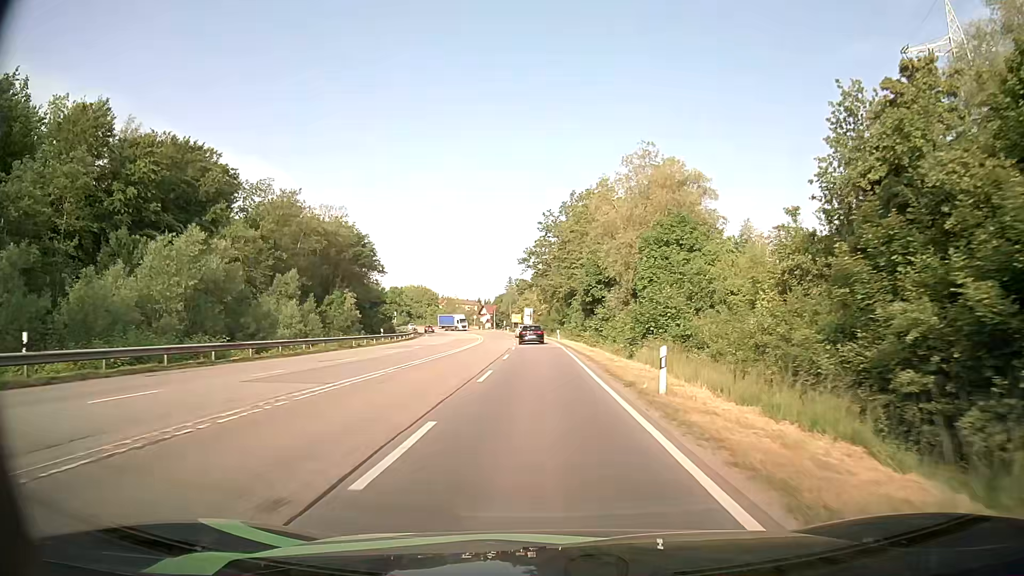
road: secondary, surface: asphalt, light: Day
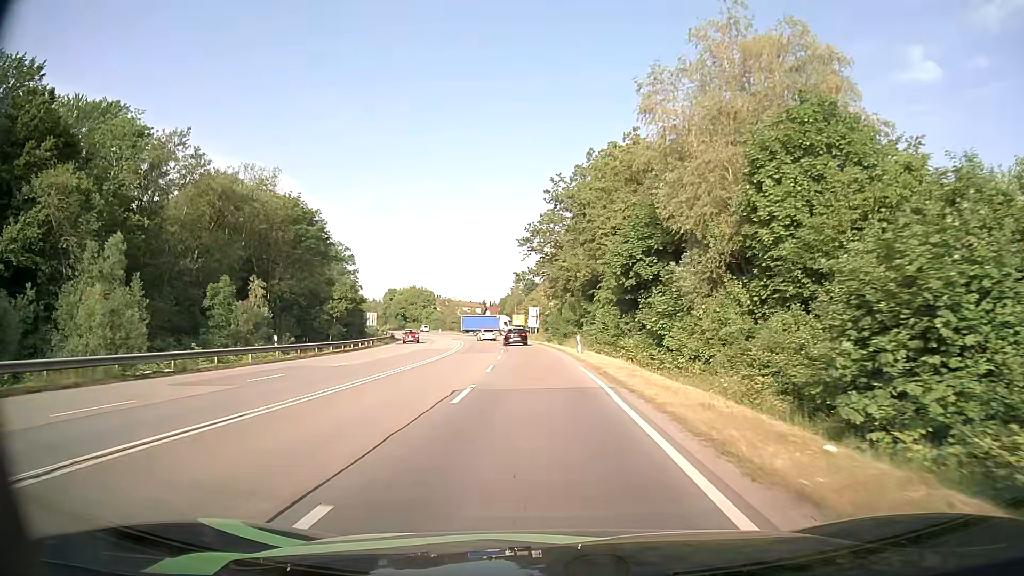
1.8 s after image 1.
(-0.1, +27.0) m; -1°
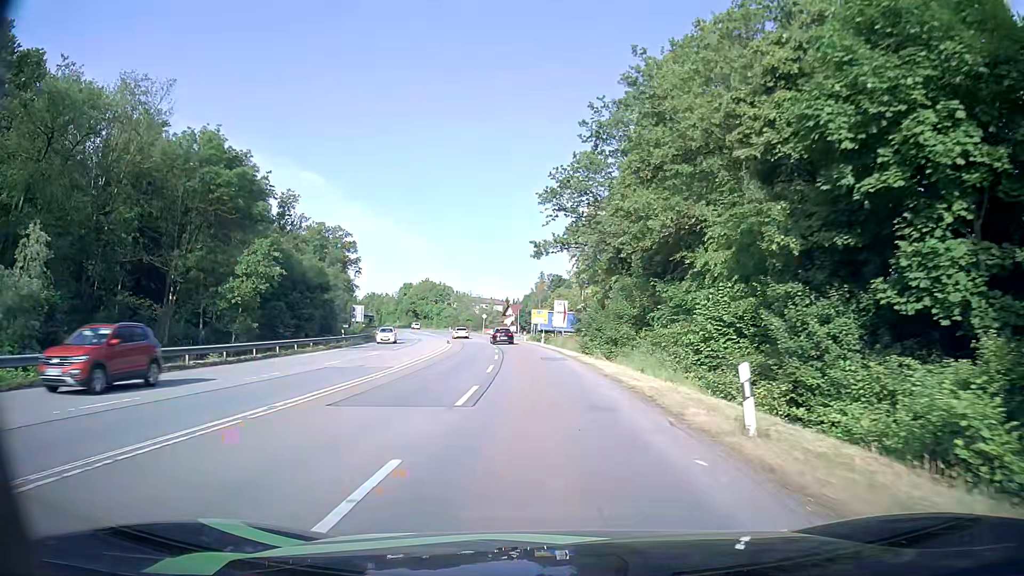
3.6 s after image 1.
(-0.4, +27.1) m; -2°
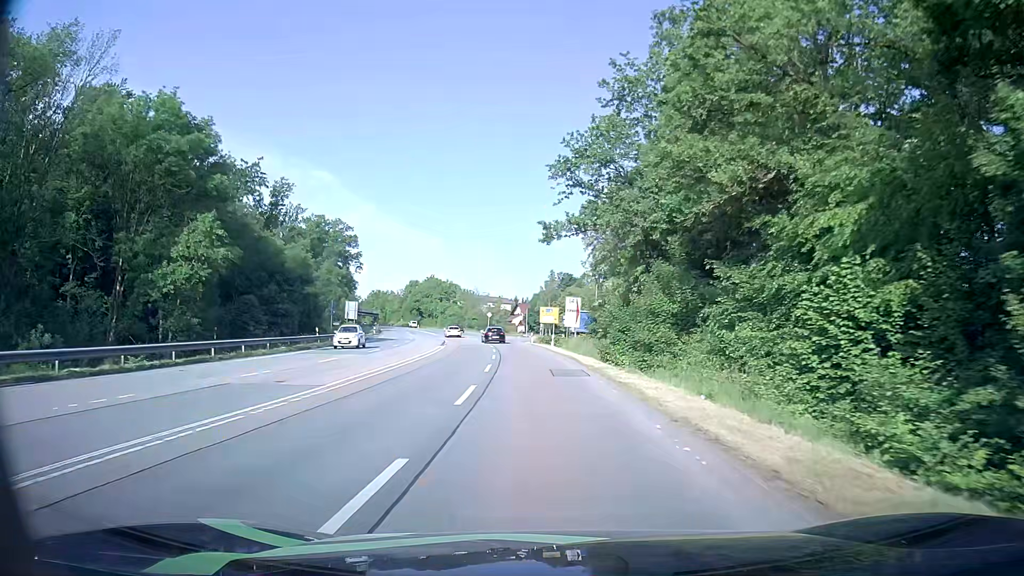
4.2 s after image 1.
(-0.1, +9.1) m; -1°
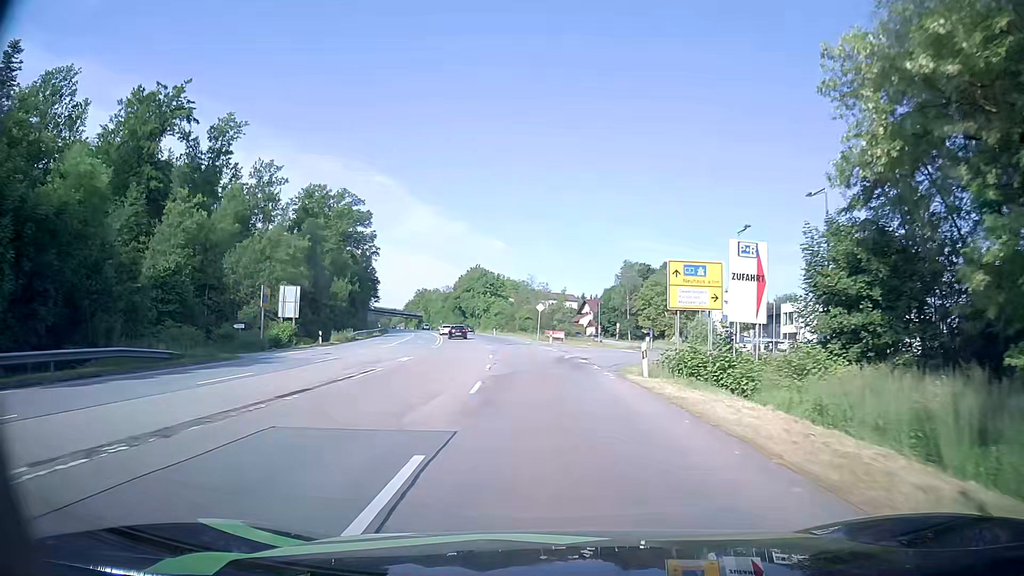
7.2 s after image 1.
(-2.1, +45.5) m; -6°
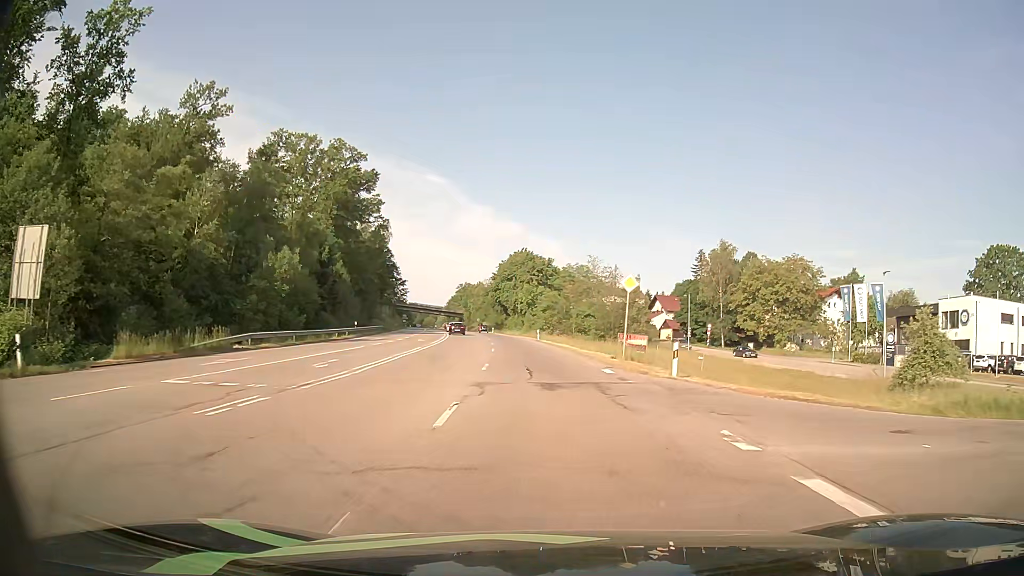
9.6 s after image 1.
(-1.6, +36.7) m; -5°
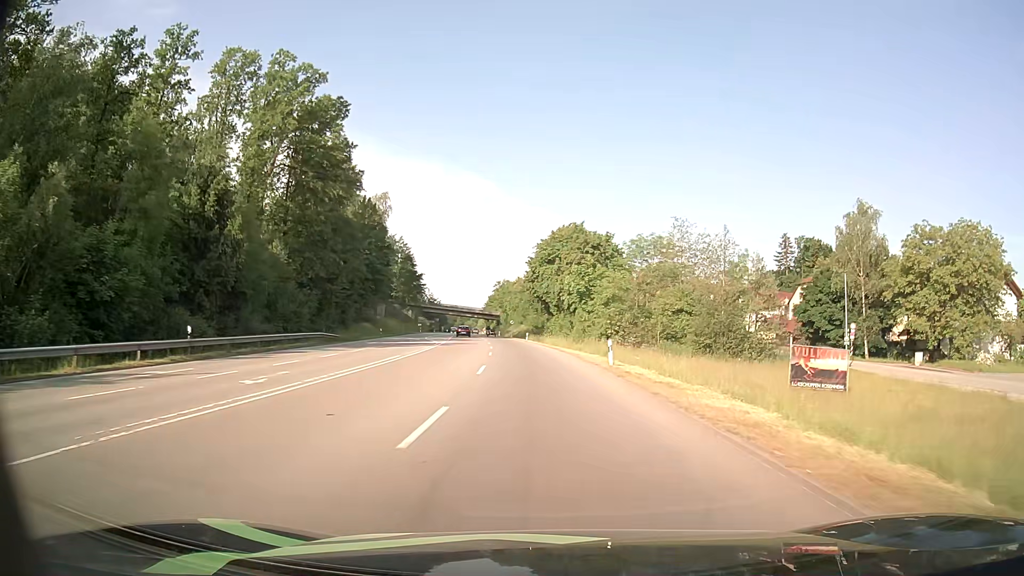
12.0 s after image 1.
(-1.2, +37.0) m; -4°
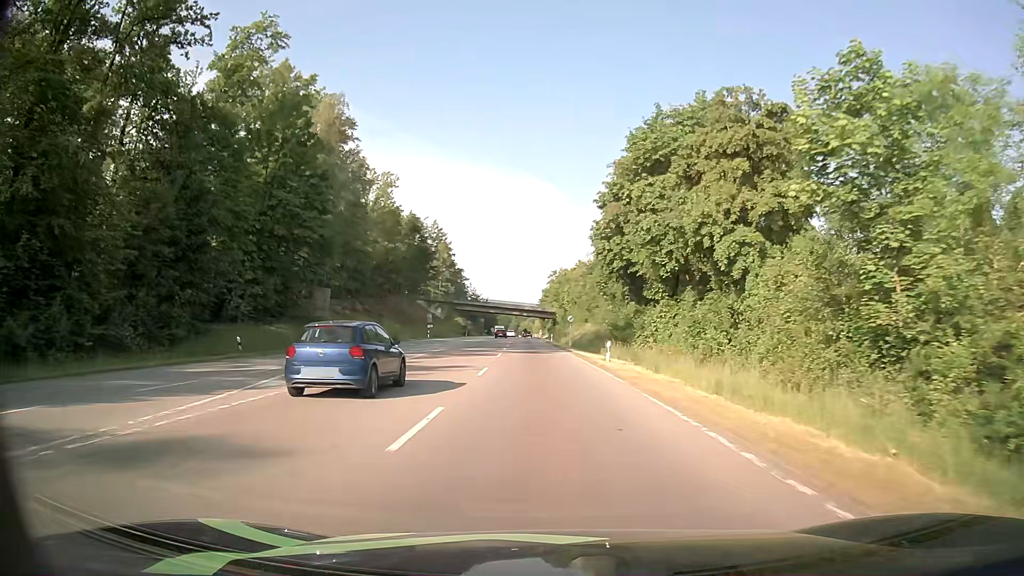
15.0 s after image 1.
(-1.8, +46.7) m; -5°
(0, +10) (0, +20) (-1, +30) (-1, +40) (-2, +50) (-2, +60) (-2, +70) (-3, +80) (-3, +90) (-3, +100) m
